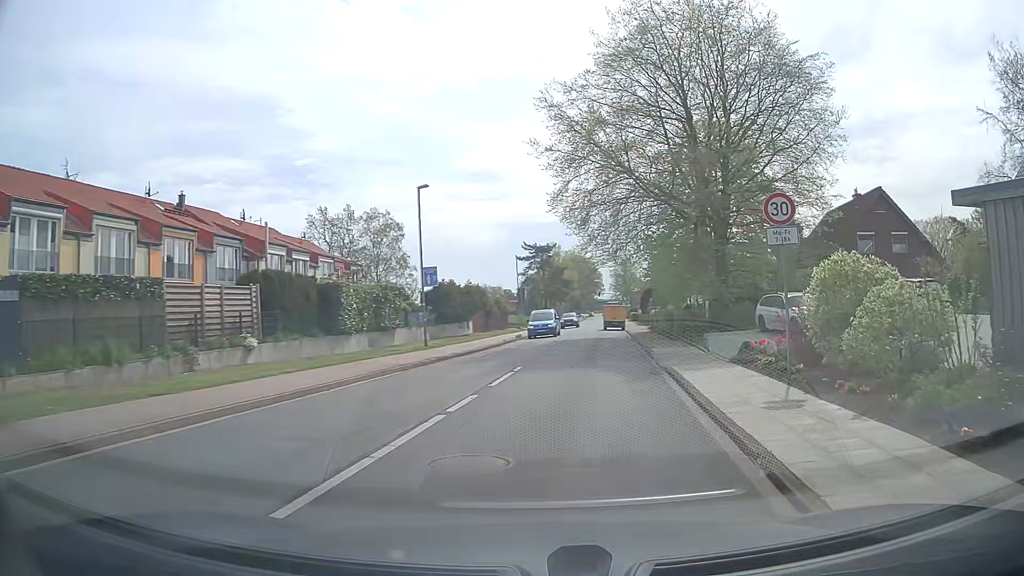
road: unclassified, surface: asphalt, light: Day
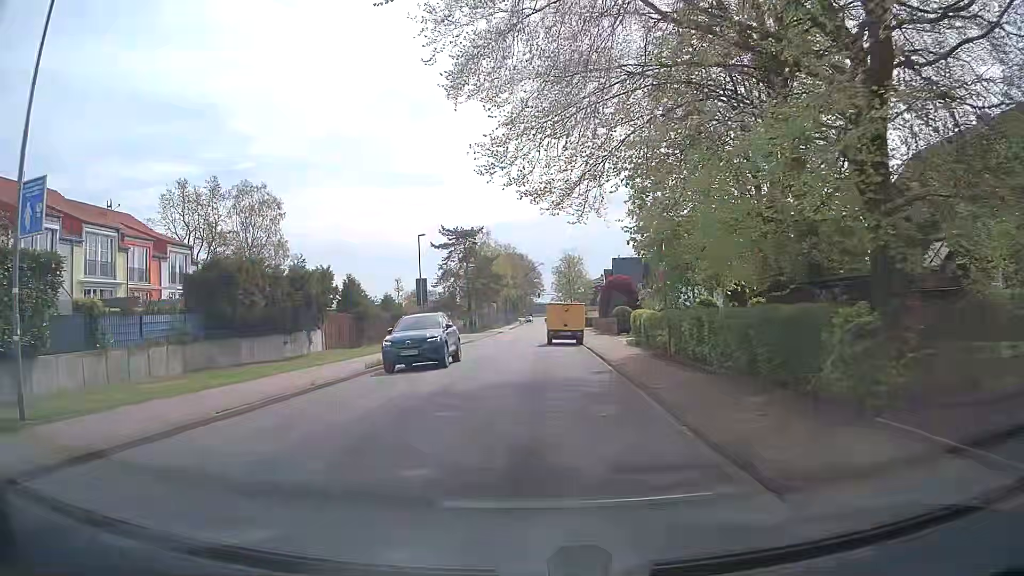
(+2.6, +22.9) m; +6°
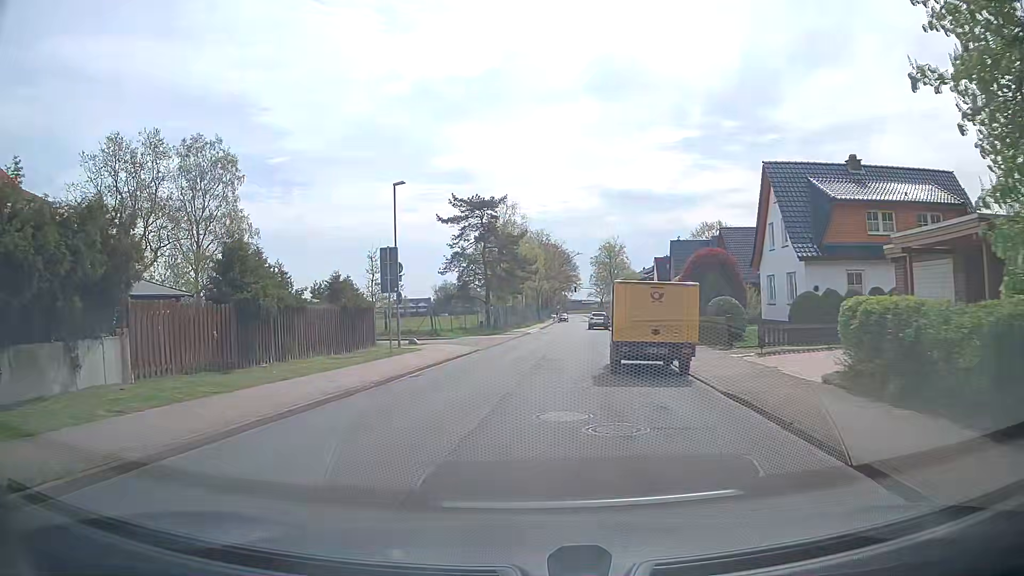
(-0.1, +18.3) m; -3°
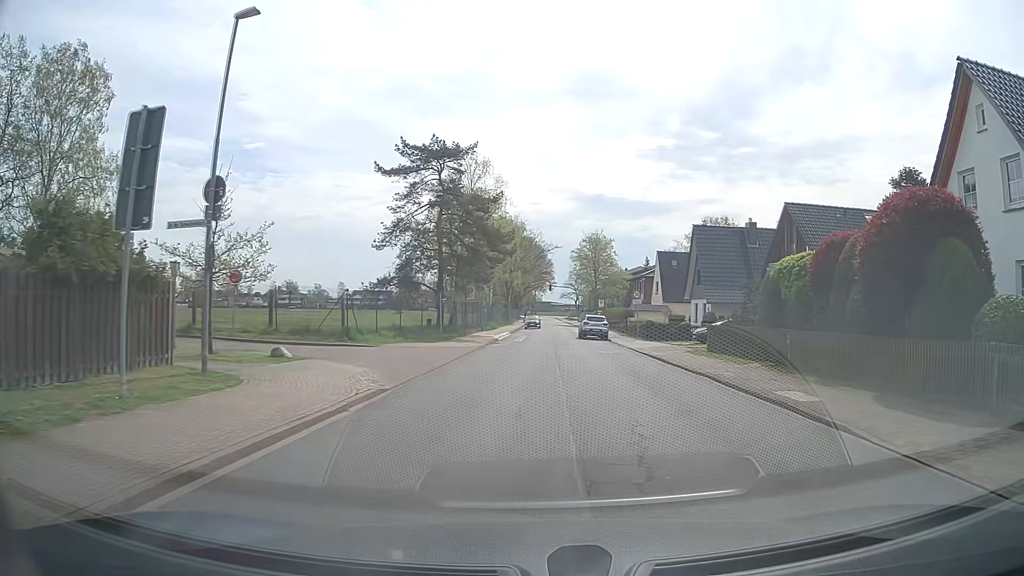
(-0.4, +18.1) m; +2°
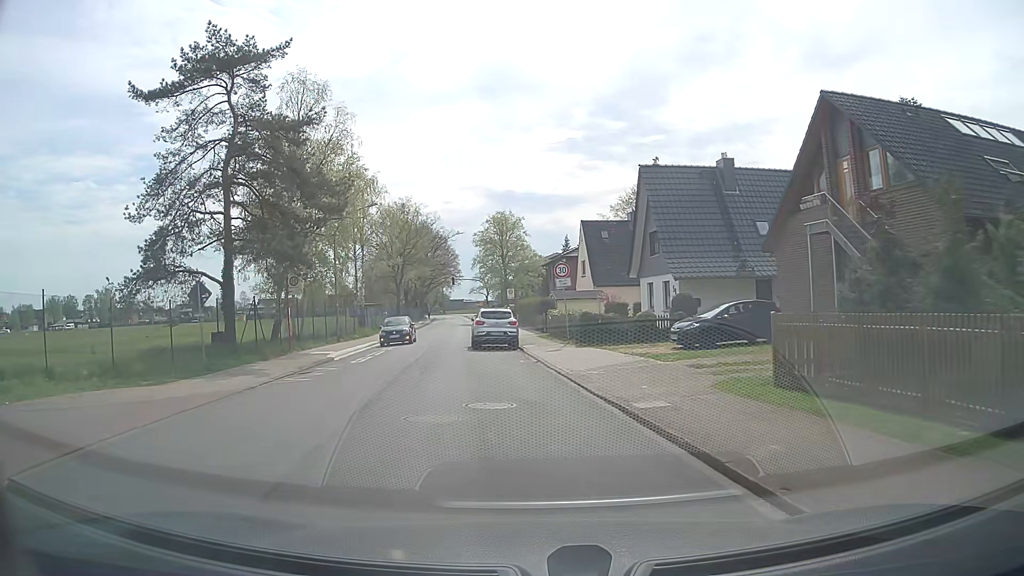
(+2.2, +17.5) m; +7°
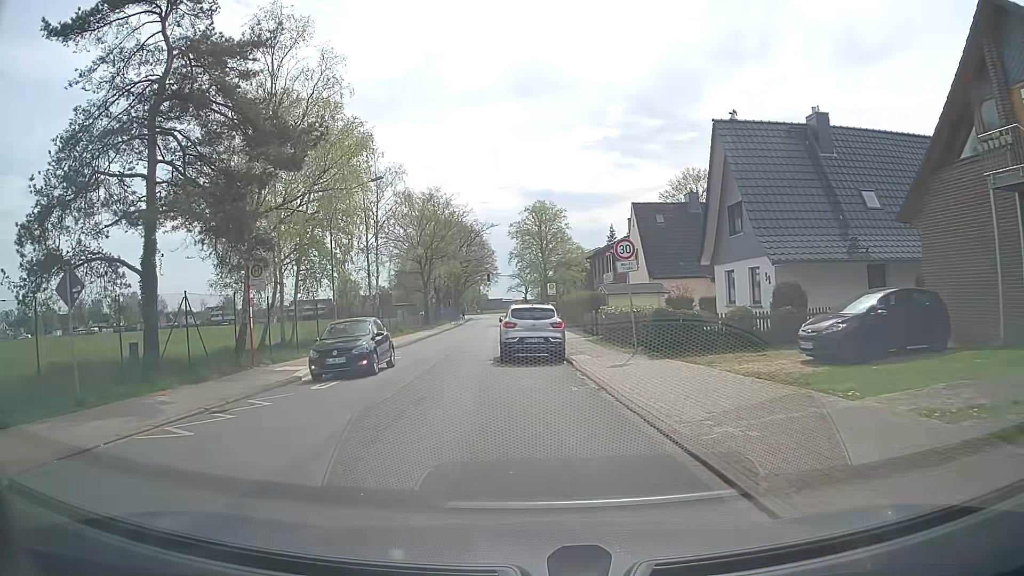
(-0.2, +7.7) m; -3°
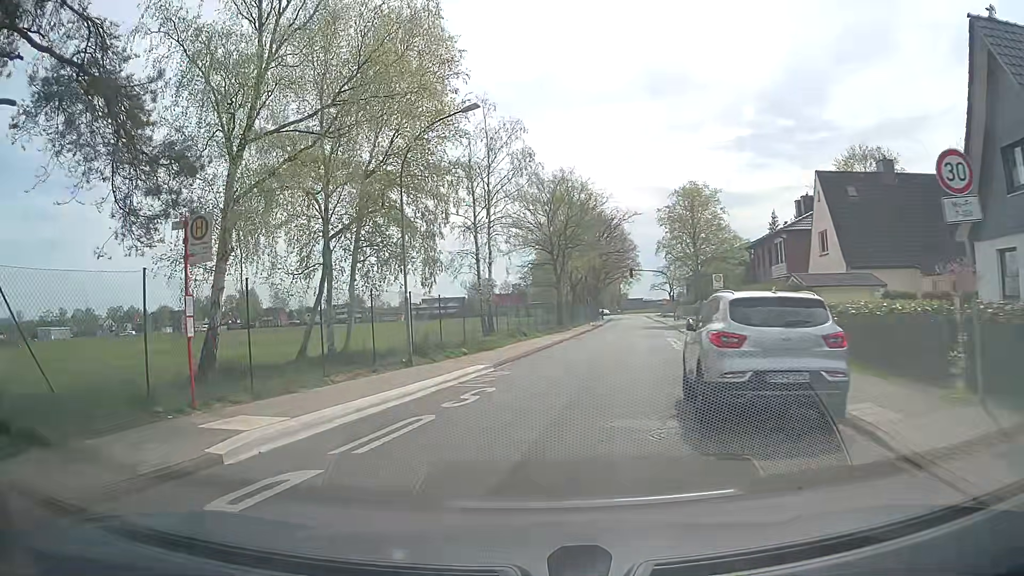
(-0.8, +11.0) m; -12°
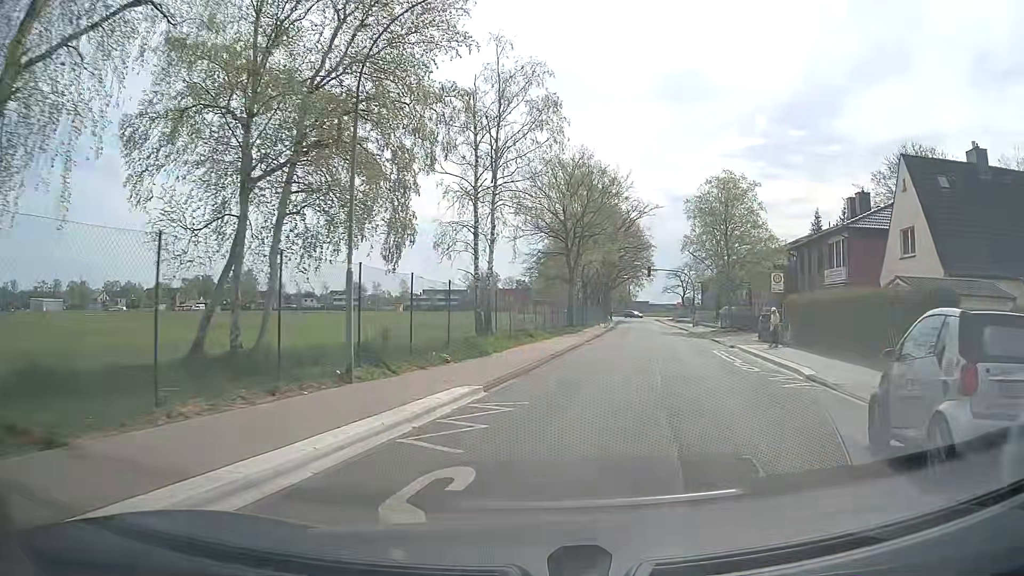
(-0.3, +7.9) m; 0°
(+1, +10) (+4, +20) (+6, +29) (+9, +39) (+10, +49) (+12, +59) (+14, +69) (+15, +78) (+17, +88) (+18, +98) m
